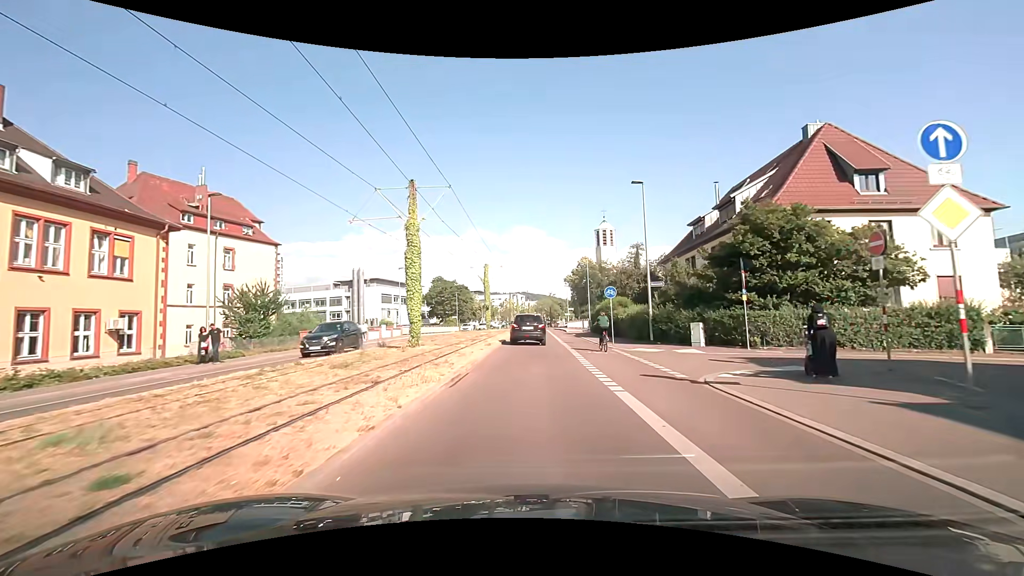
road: secondary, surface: asphalt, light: Day
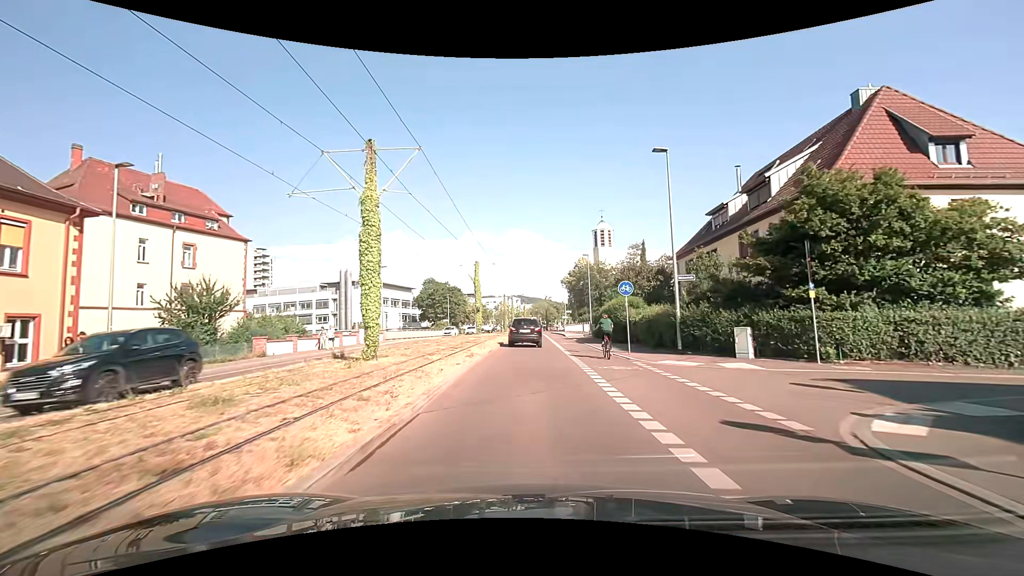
(0.0, +5.3) m; +1°
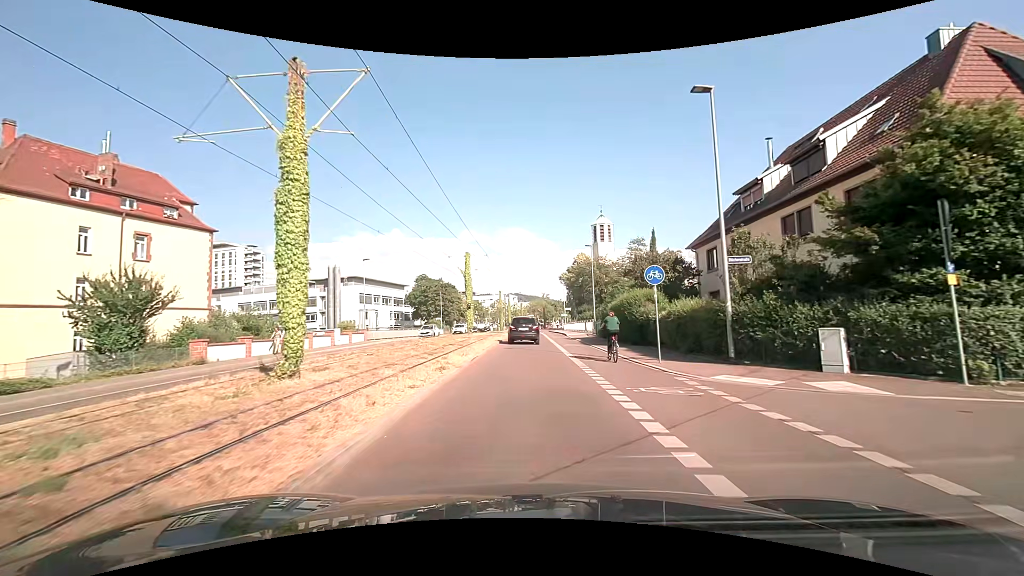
(0.0, +5.2) m; 0°
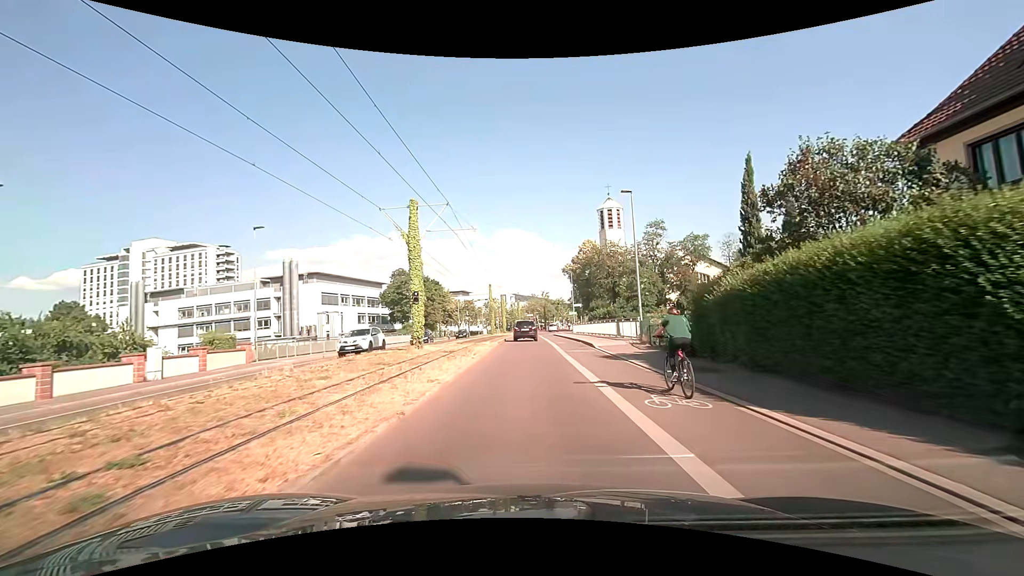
(0.0, +19.8) m; 0°
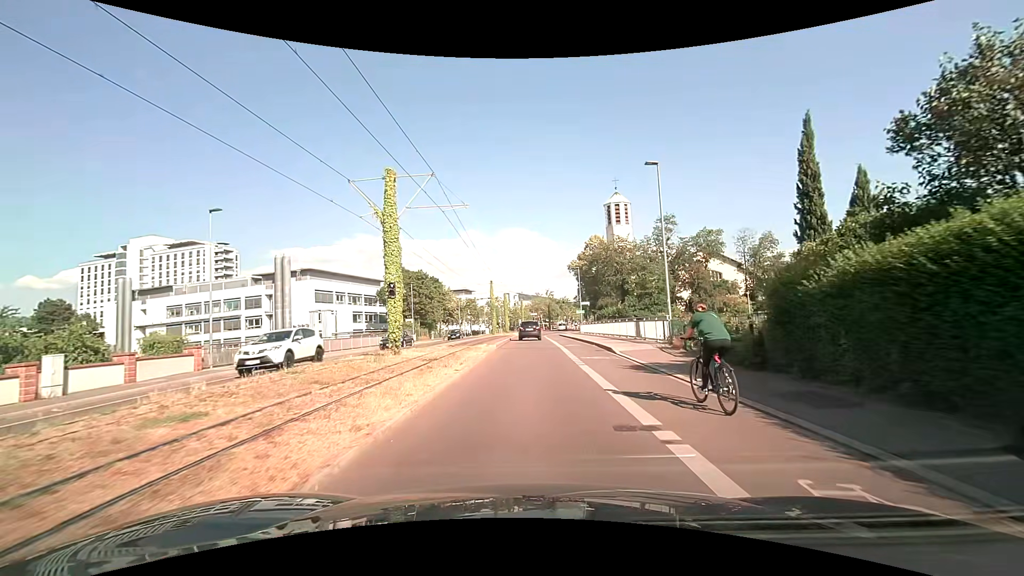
(0.0, +4.8) m; -1°
